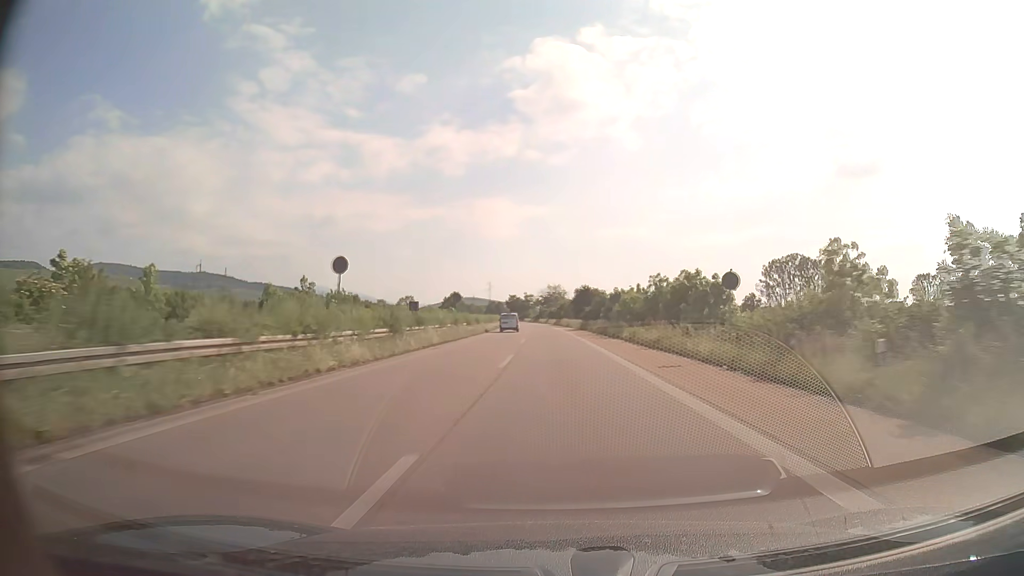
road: trunk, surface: asphalt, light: Day
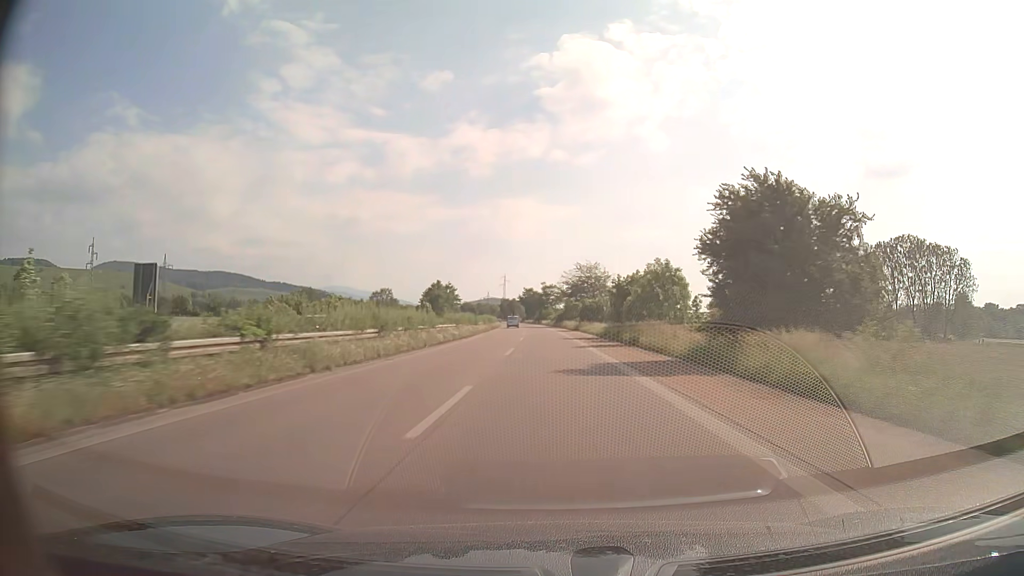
(-1.4, +83.3) m; -2°
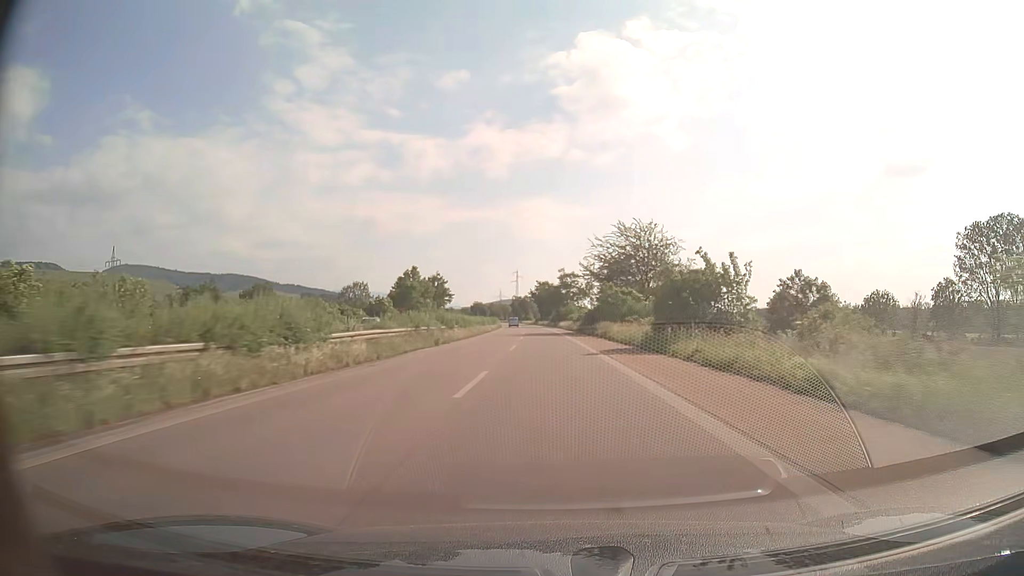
(-0.9, +50.0) m; -2°
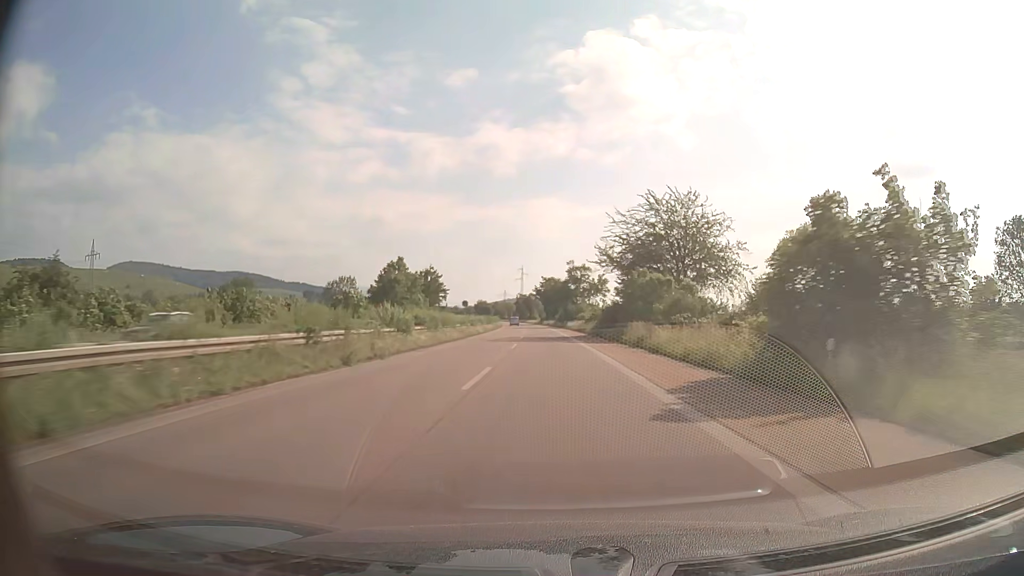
(-0.2, +16.6) m; -1°
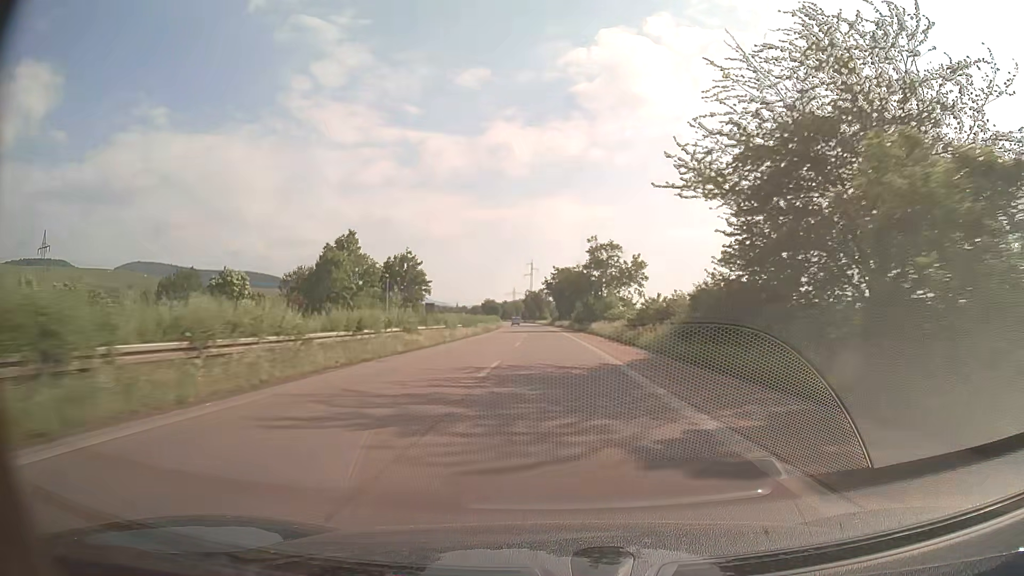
(-0.3, +33.3) m; -1°
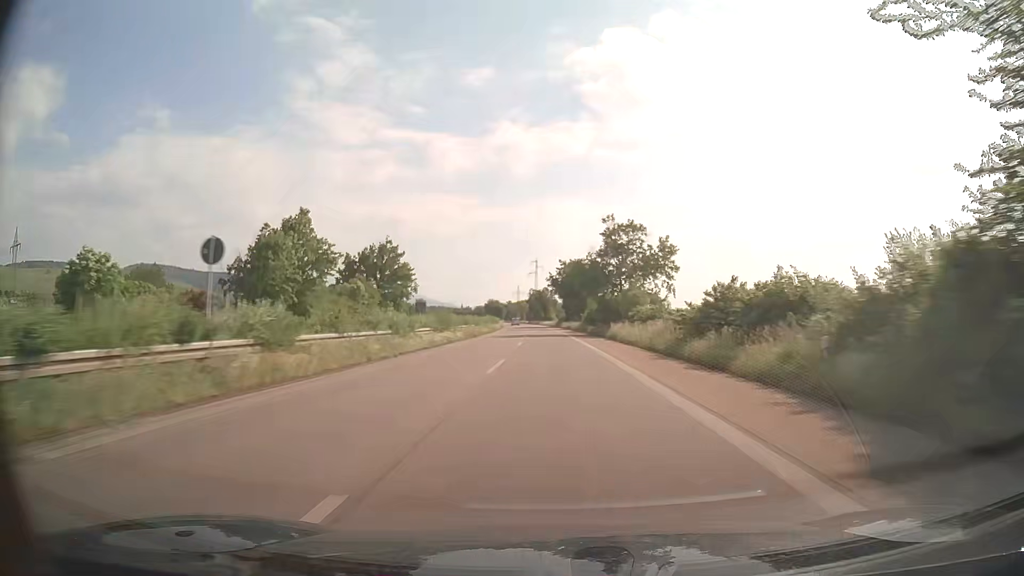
(-0.1, +16.6) m; -1°
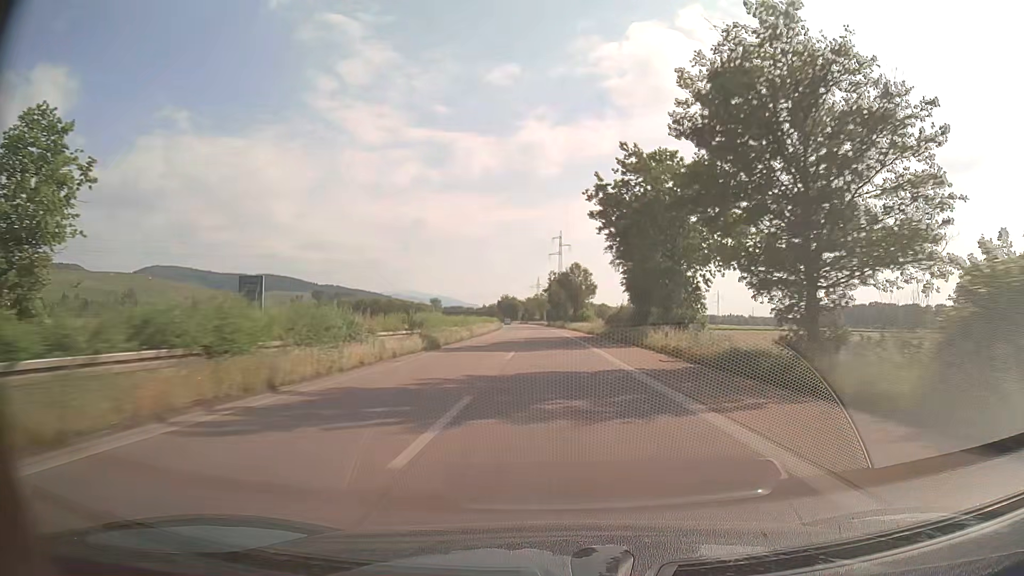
(-1.6, +83.0) m; -2°
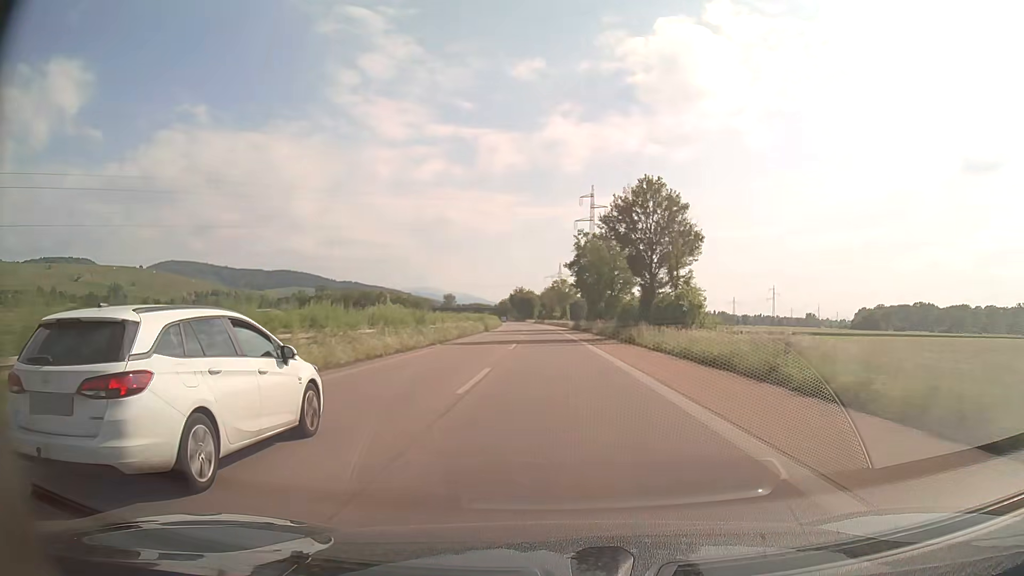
(-1.1, +66.3) m; -2°
(0, +10) (0, +20) (0, +30) (0, +40) (-1, +50) (-1, +60) (-1, +70) (-2, +80) (-2, +90) (-3, +100) m
